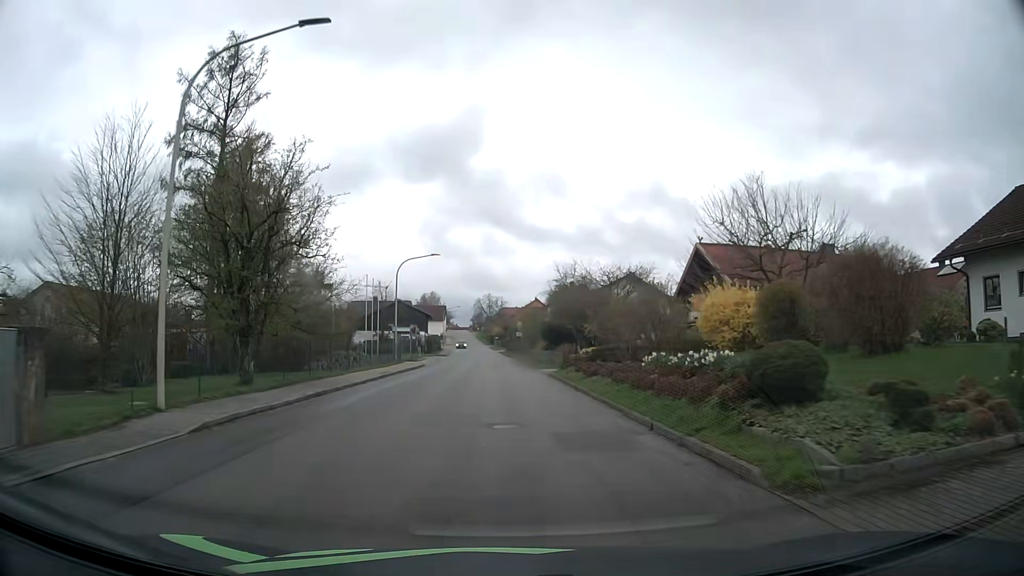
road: tertiary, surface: asphalt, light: Day
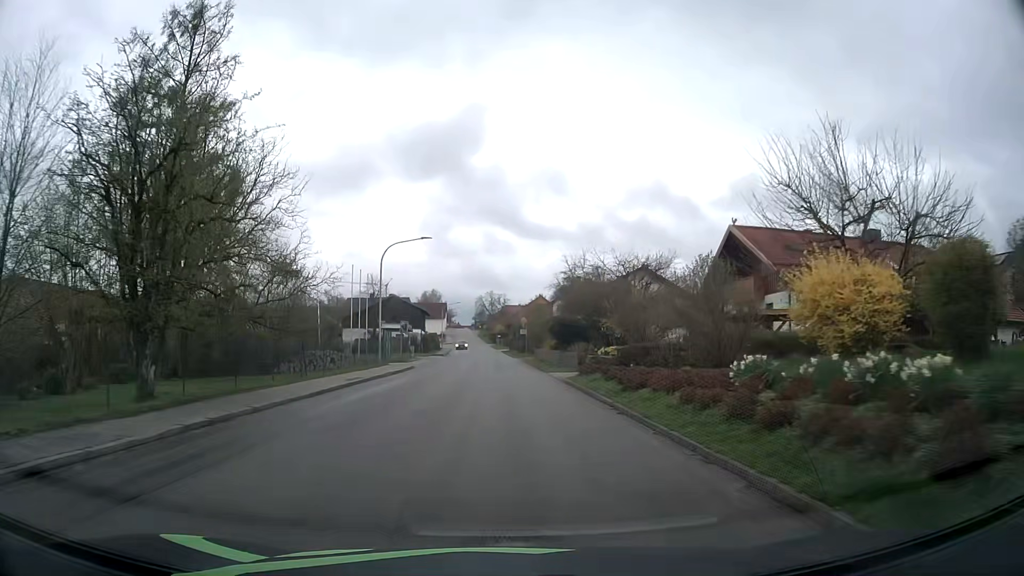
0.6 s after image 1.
(0.0, +6.8) m; 0°
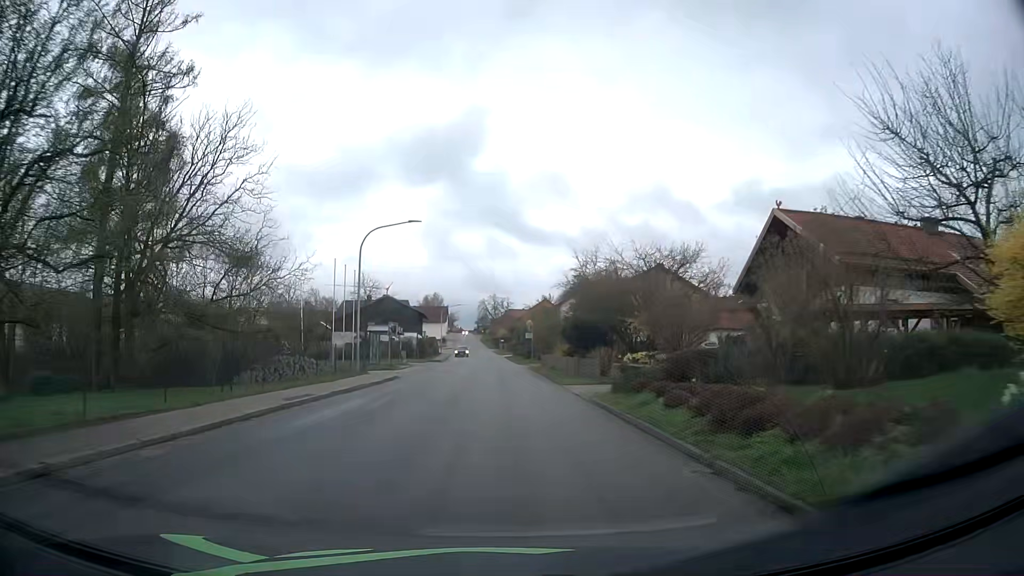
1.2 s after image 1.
(0.0, +6.7) m; 0°
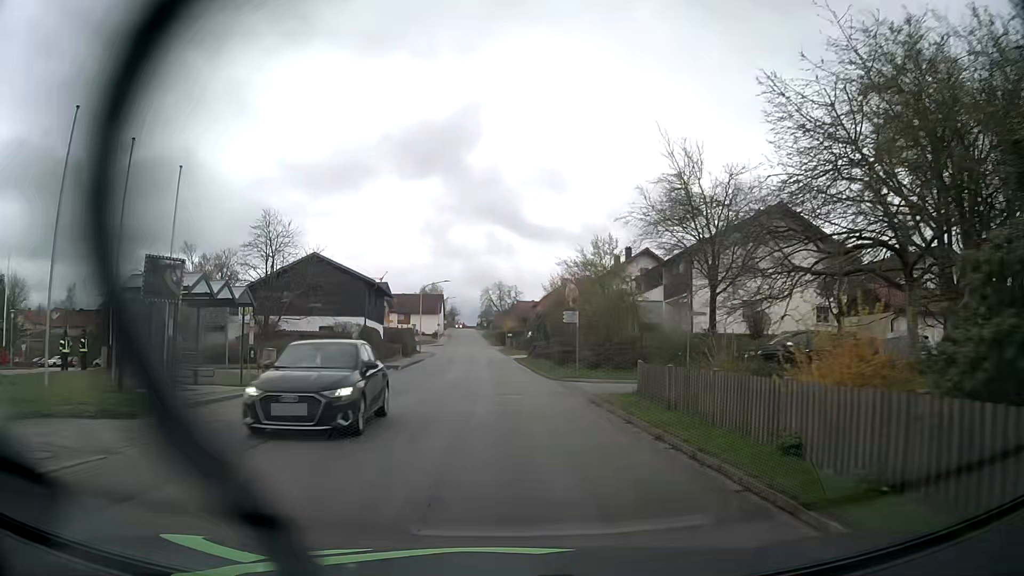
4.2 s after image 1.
(-0.3, +32.0) m; -1°
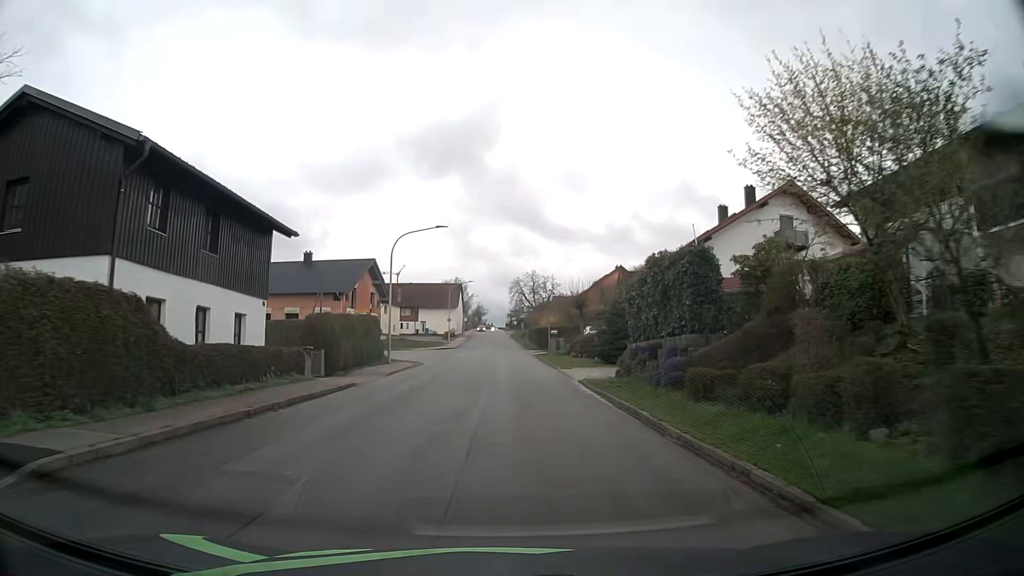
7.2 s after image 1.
(-0.6, +32.4) m; -2°
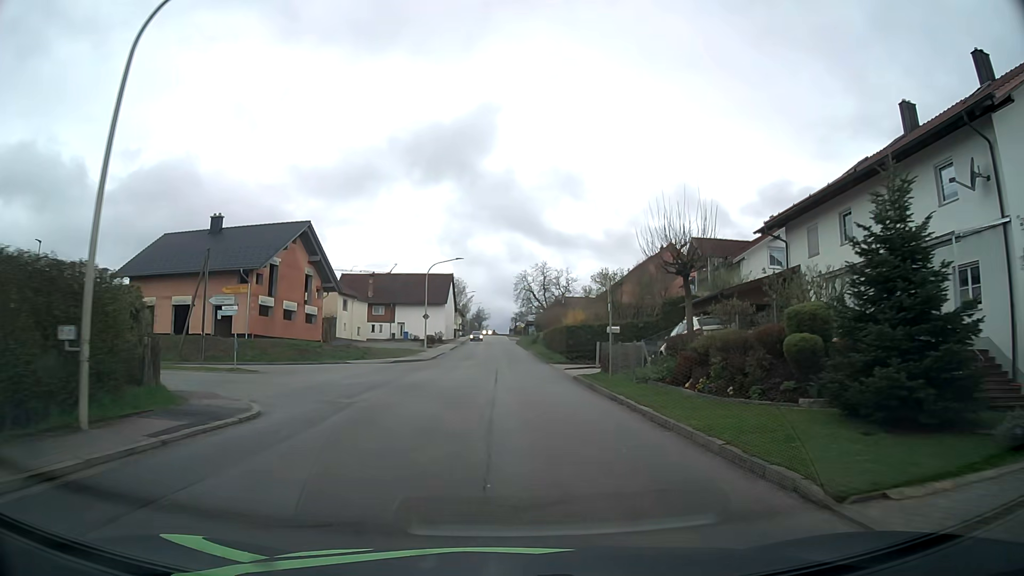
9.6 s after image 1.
(-0.3, +27.1) m; 0°
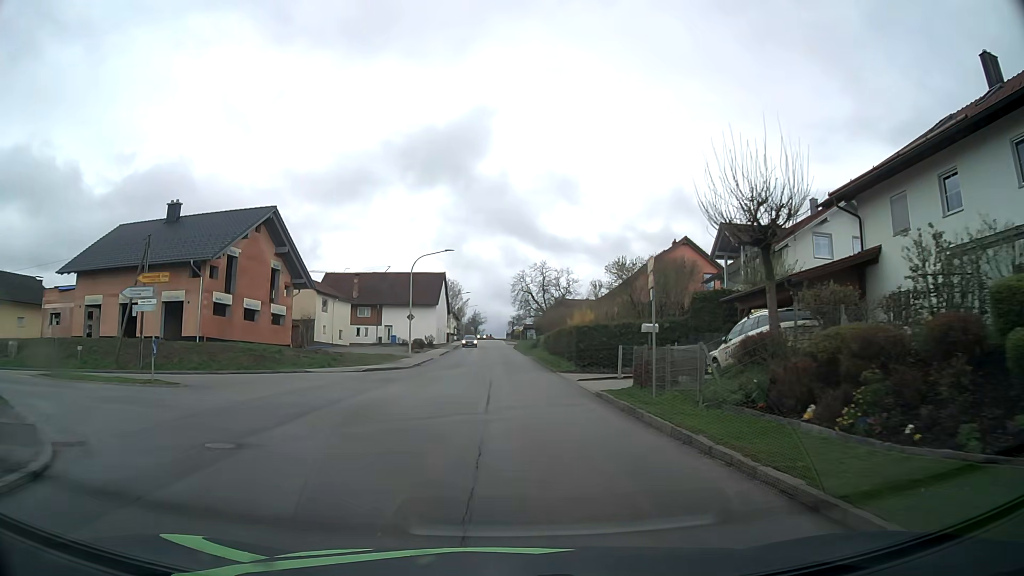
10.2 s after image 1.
(0.0, +7.0) m; 0°
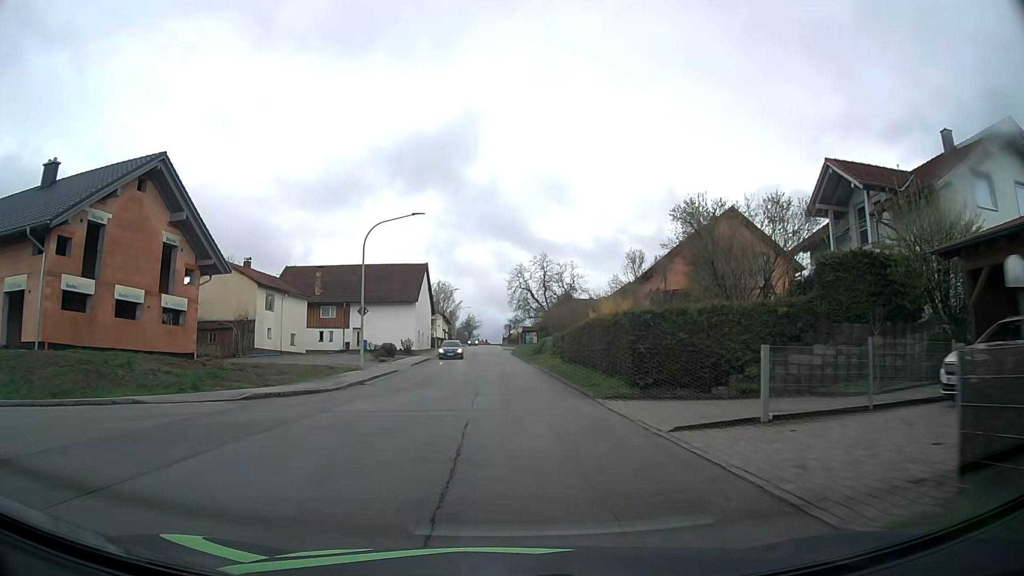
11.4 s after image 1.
(+0.1, +14.5) m; 0°
(0, +10) (0, +20) (0, +30) (0, +40) (-1, +50) (-1, +60) (-1, +70) (-2, +80) (-2, +90) (-2, +100) m
